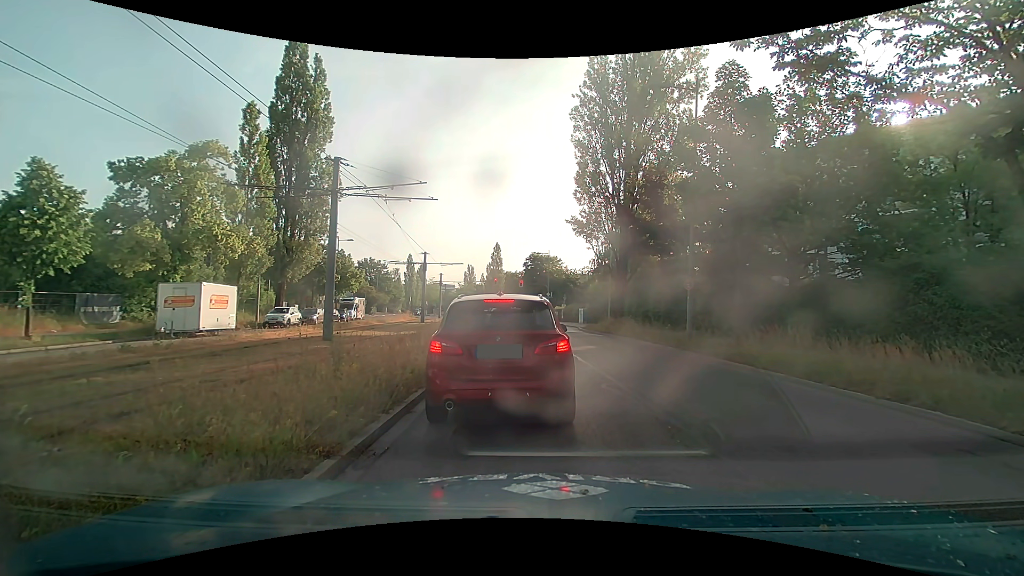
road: secondary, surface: asphalt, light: Day
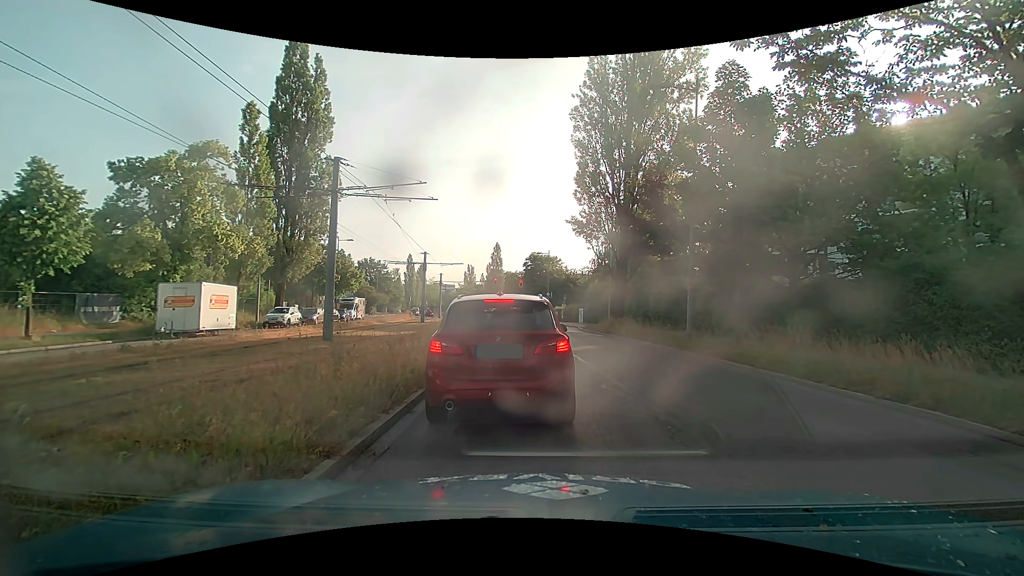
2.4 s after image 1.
(0.0, 0.0) m; 0°
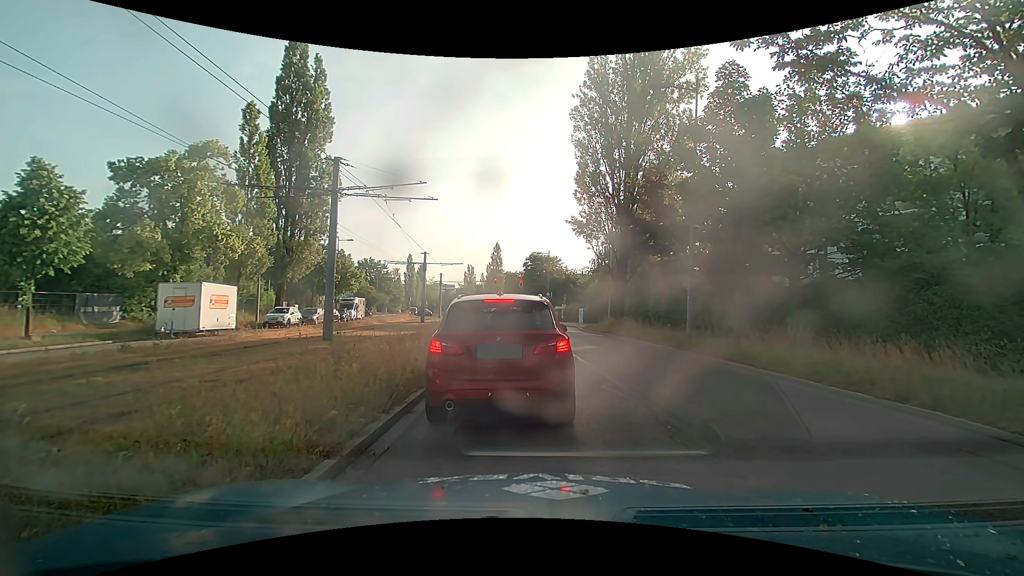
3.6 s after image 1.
(0.0, 0.0) m; 0°
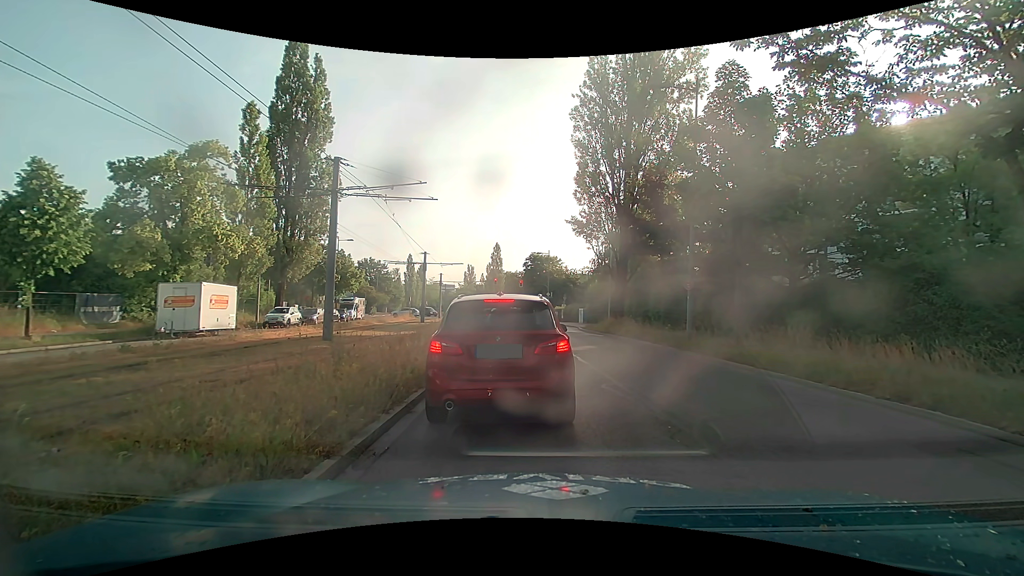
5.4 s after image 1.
(0.0, 0.0) m; 0°
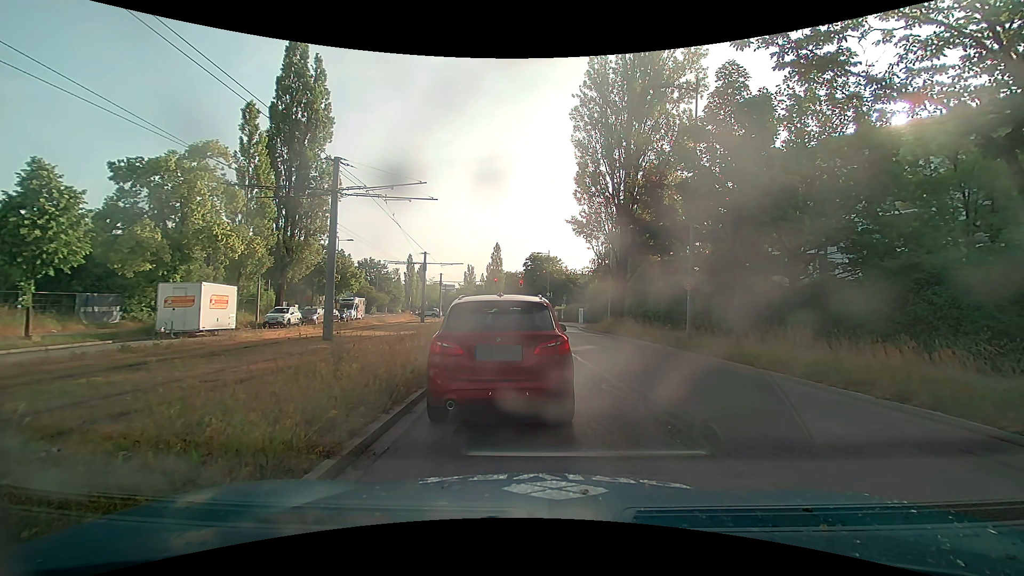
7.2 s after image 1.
(0.0, 0.0) m; 0°
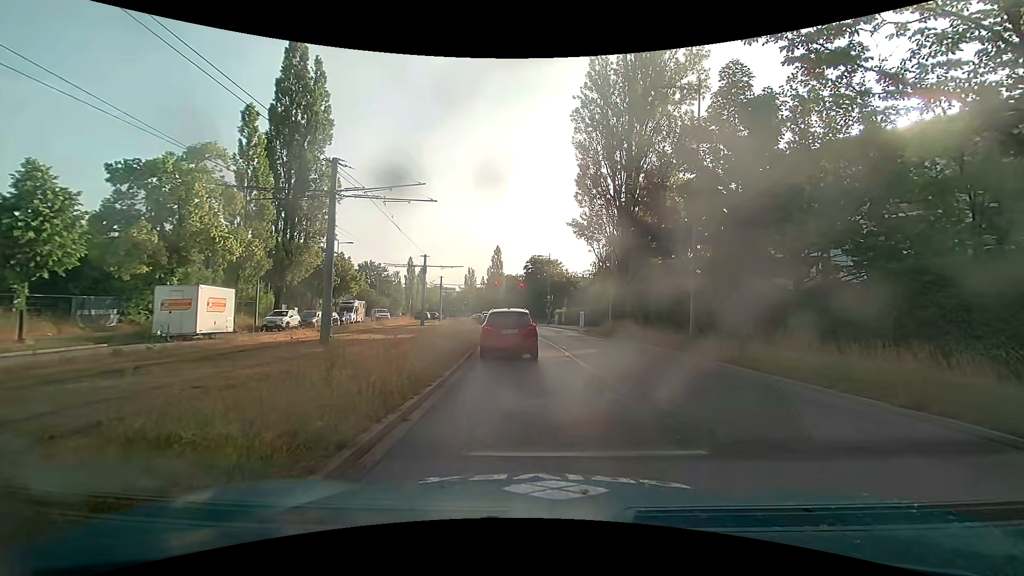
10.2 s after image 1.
(0.0, +0.3) m; 0°
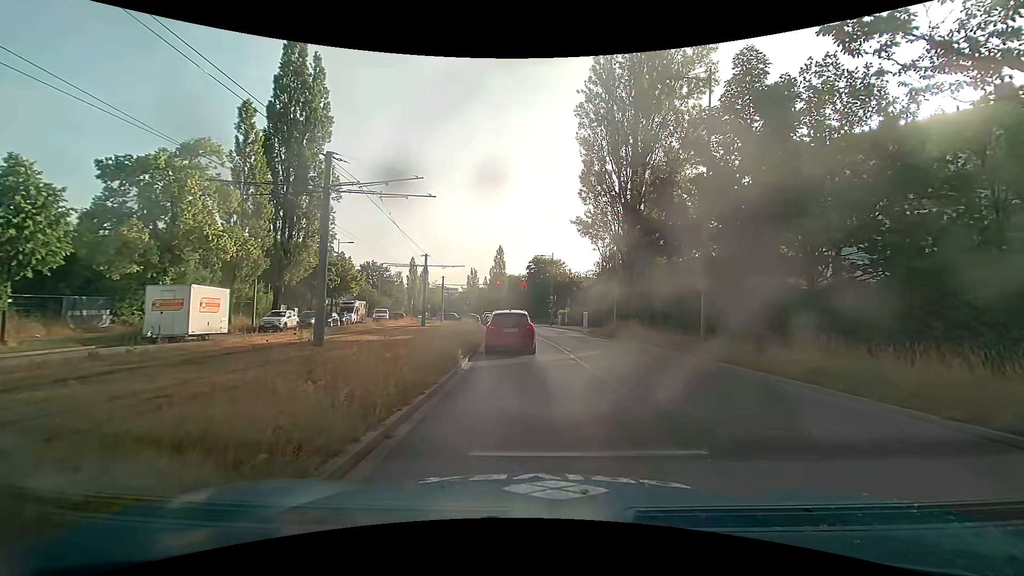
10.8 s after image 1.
(0.0, +1.0) m; -3°
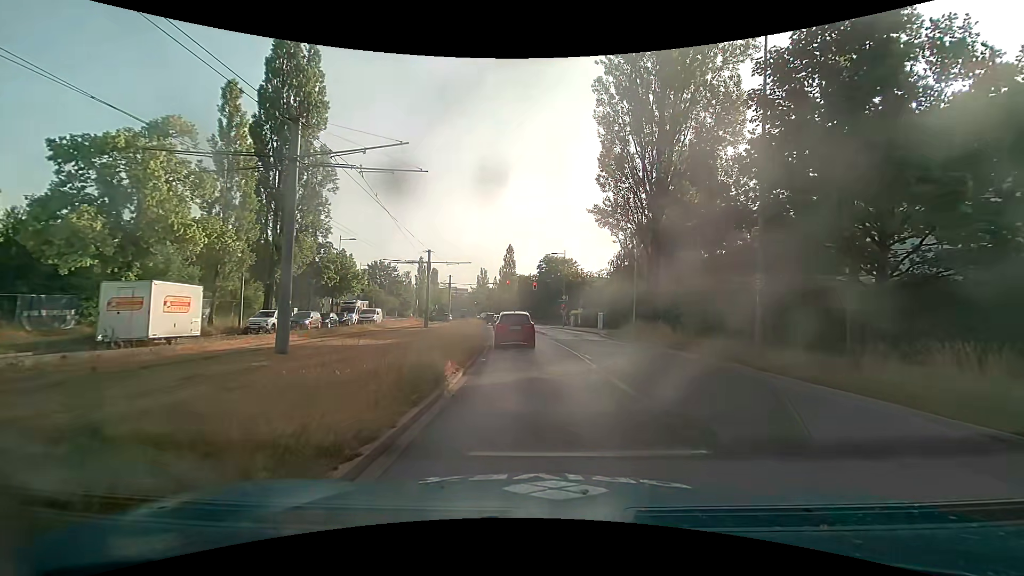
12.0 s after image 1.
(+0.1, +3.8) m; +1°
